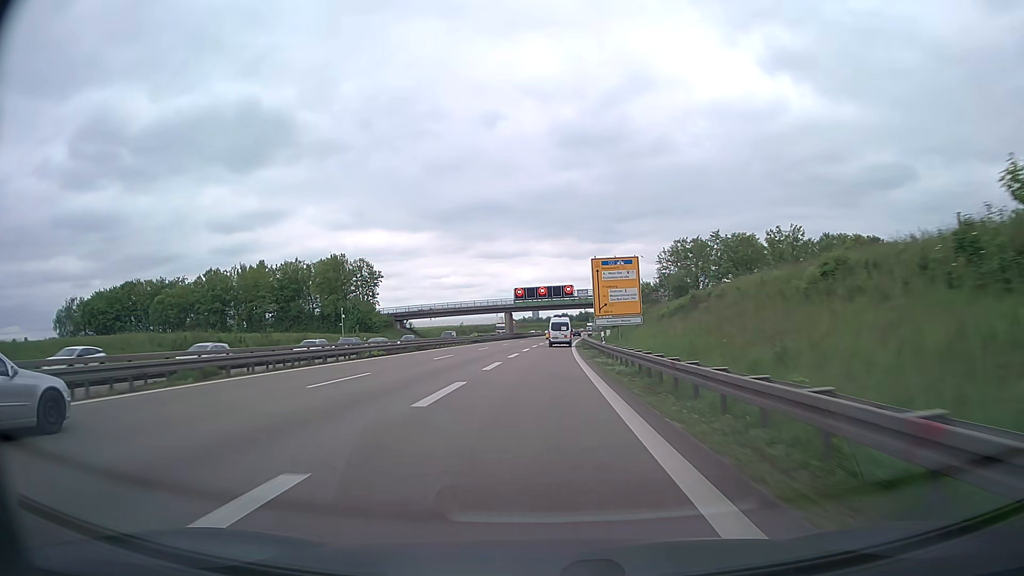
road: trunk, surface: asphalt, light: Day
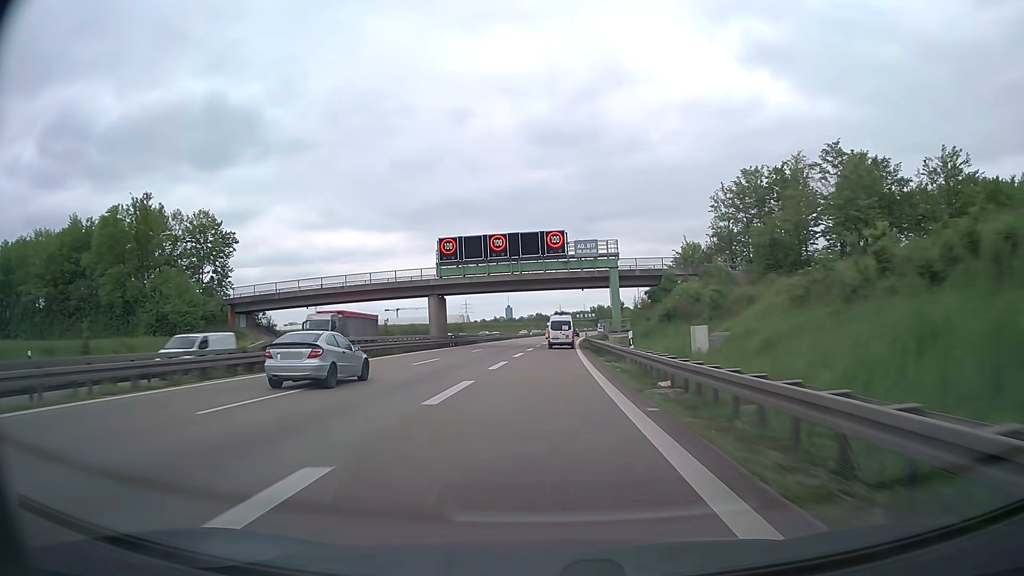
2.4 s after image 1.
(+1.0, +59.5) m; +2°
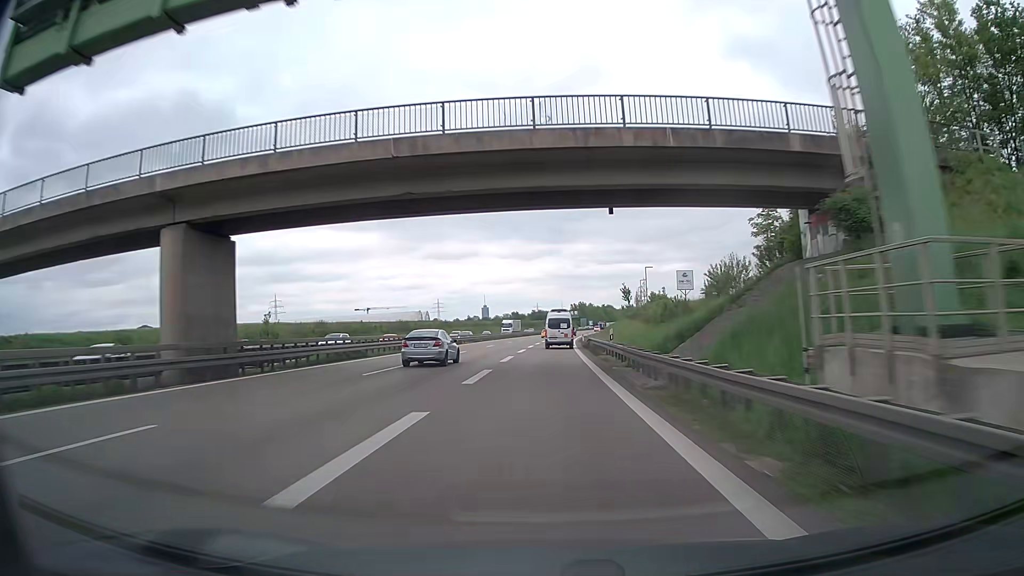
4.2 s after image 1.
(+0.6, +43.4) m; +2°
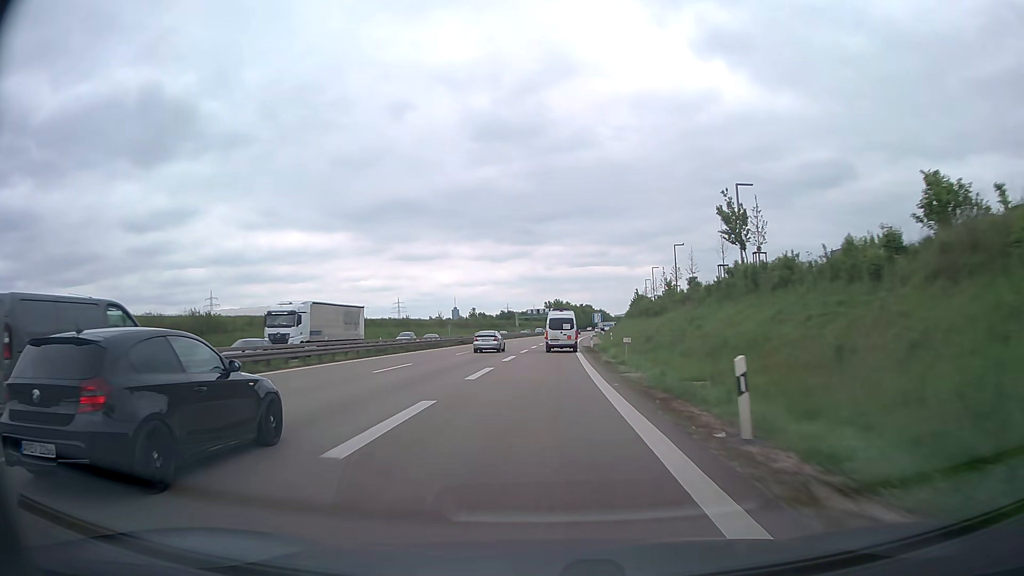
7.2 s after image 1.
(+1.6, +69.8) m; +2°
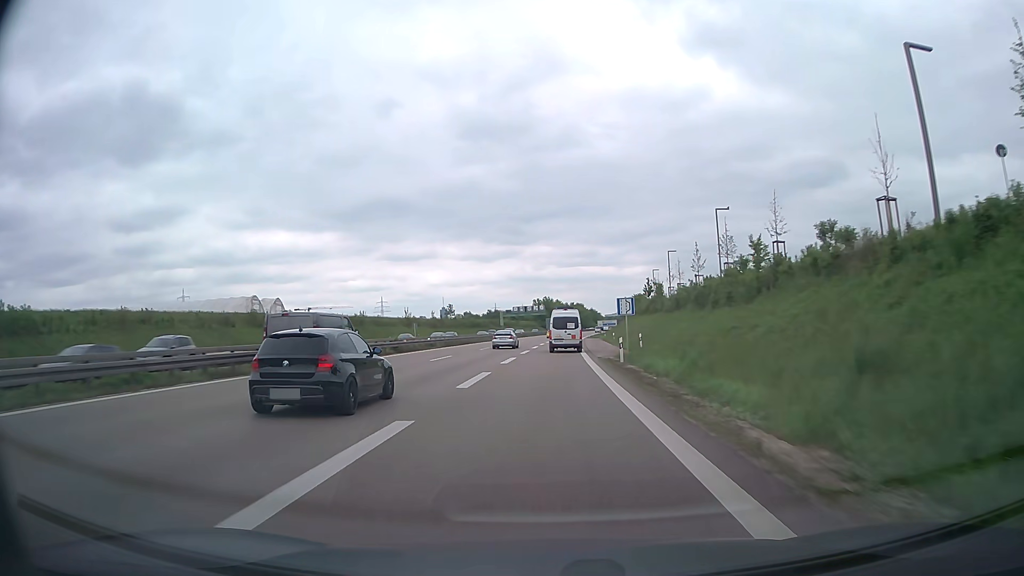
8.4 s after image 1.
(+0.2, +27.0) m; +1°
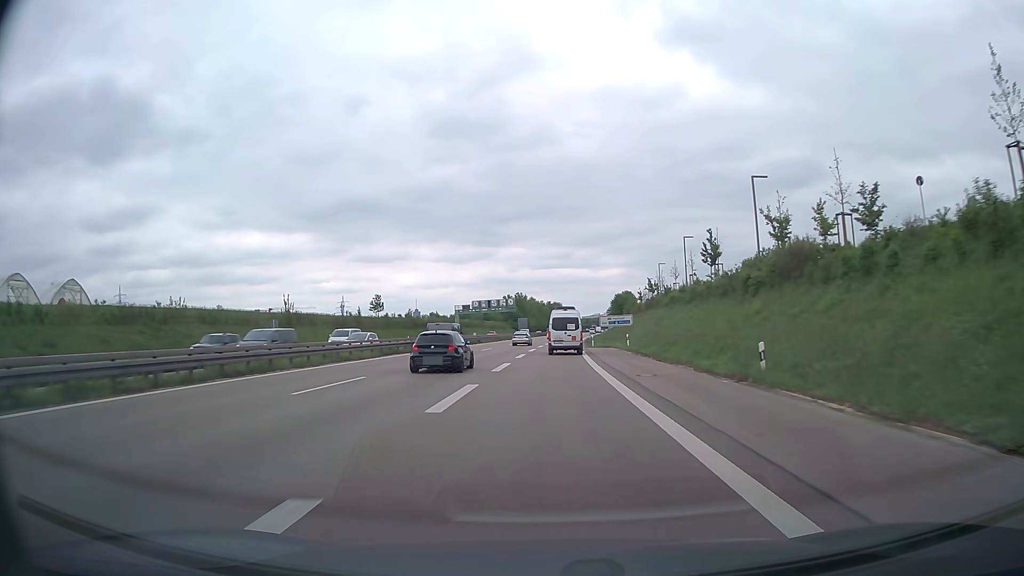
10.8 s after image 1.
(+1.0, +52.7) m; +2°
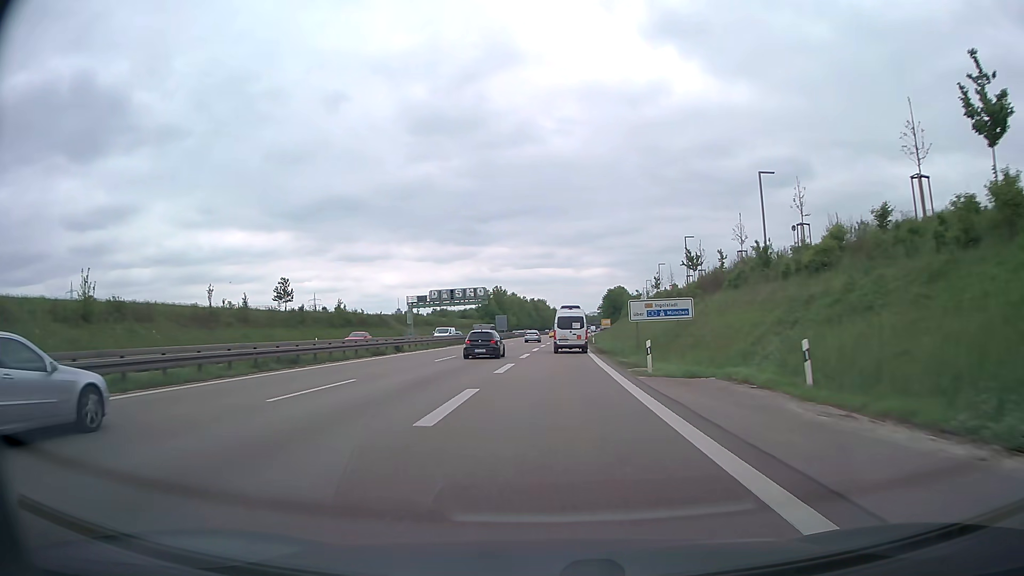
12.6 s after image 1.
(+0.4, +37.4) m; +1°
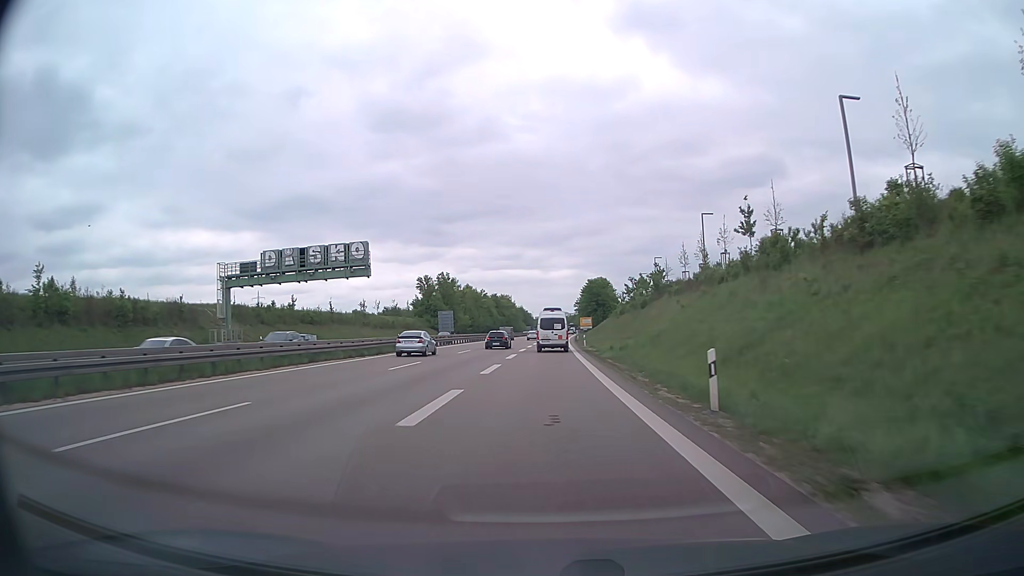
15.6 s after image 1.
(+1.9, +59.9) m; +3°
(0, +10) (0, +20) (0, +30) (0, +40) (0, +50) (+1, +60) (+1, +70) (+1, +80) (+1, +90) (+2, +100) m
